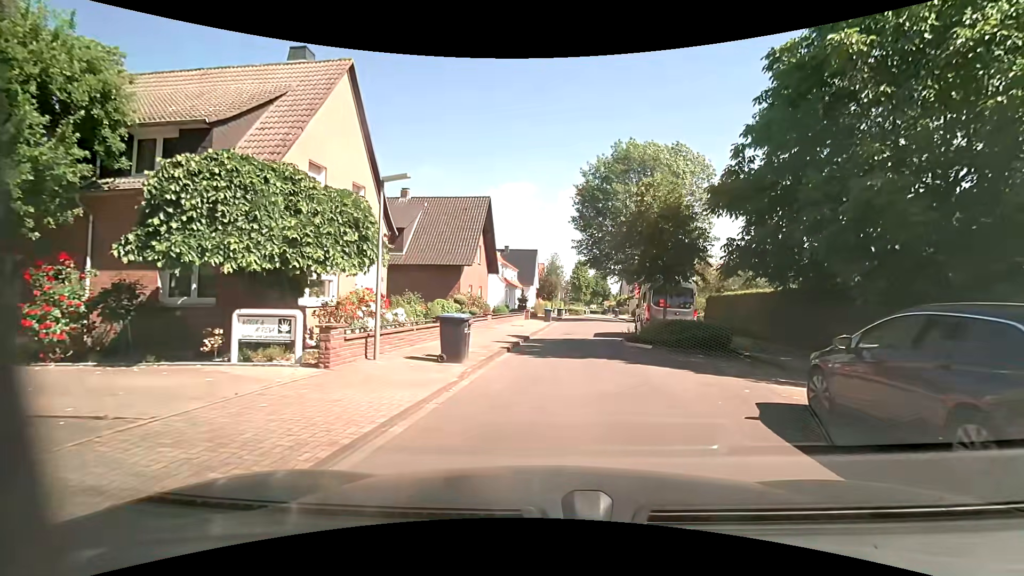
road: unclassified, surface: asphalt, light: Day
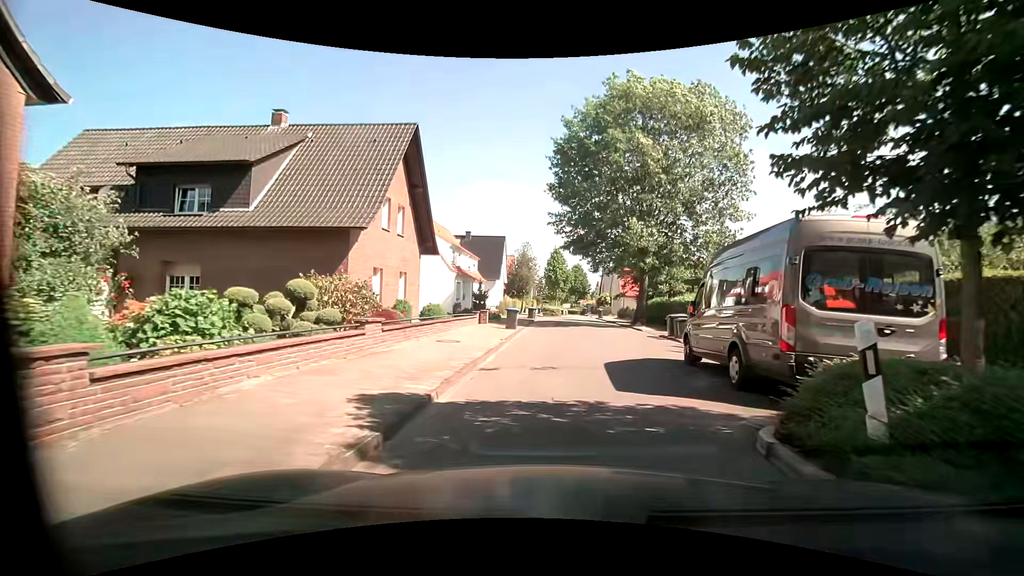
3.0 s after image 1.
(+0.6, +13.9) m; +4°
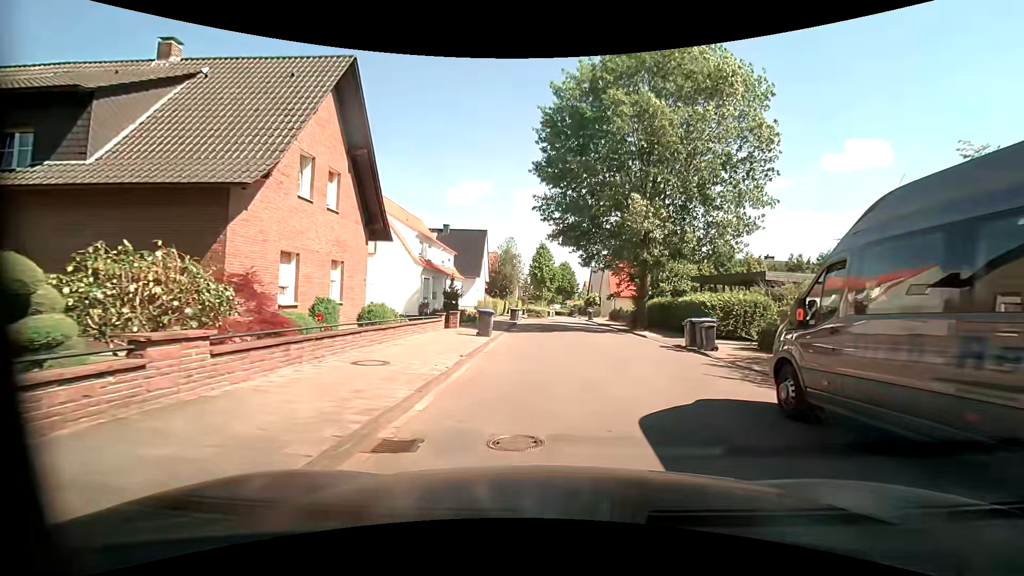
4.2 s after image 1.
(0.0, +5.8) m; +2°
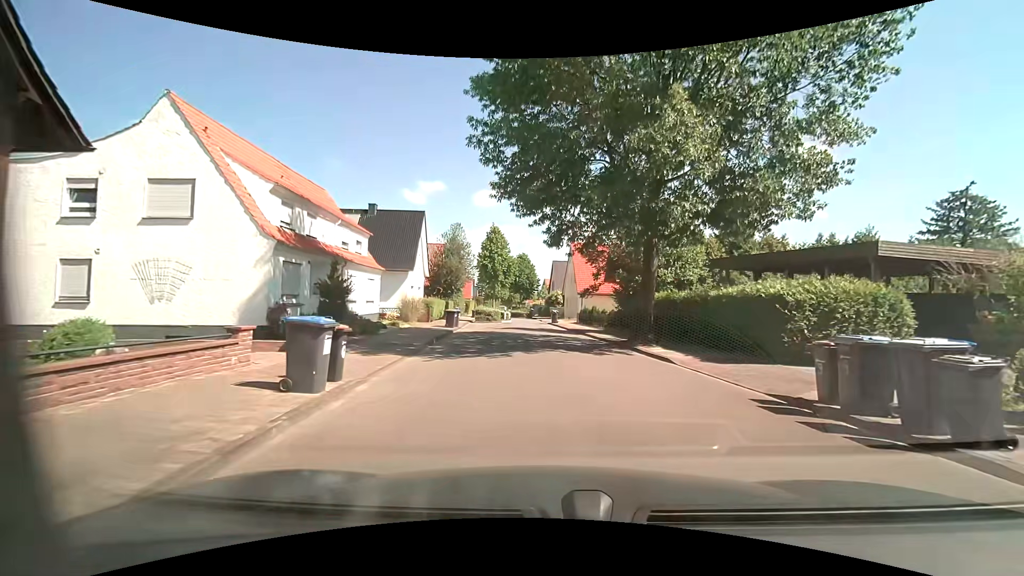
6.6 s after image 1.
(+0.3, +12.1) m; +4°
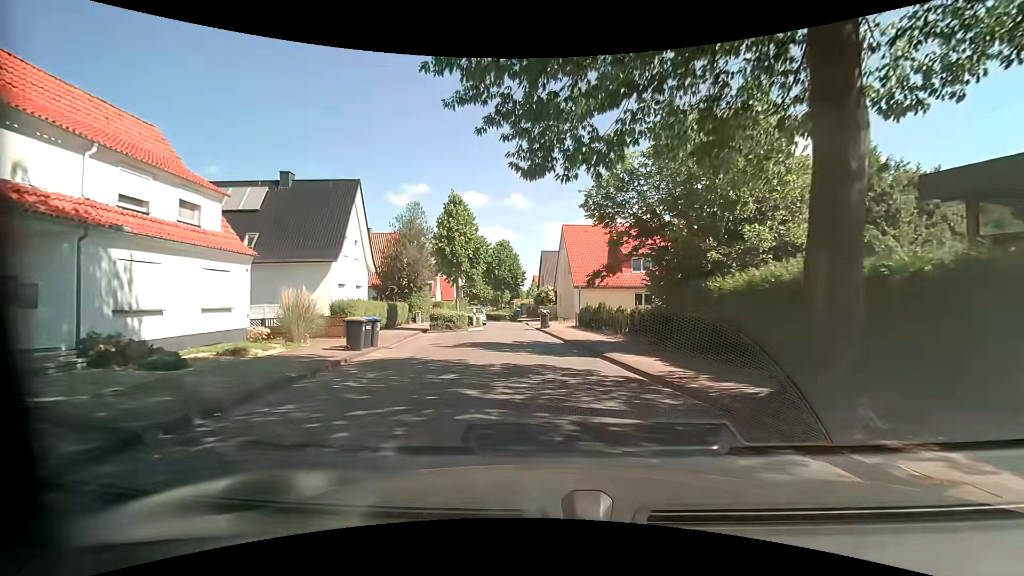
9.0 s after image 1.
(+0.5, +13.2) m; +3°
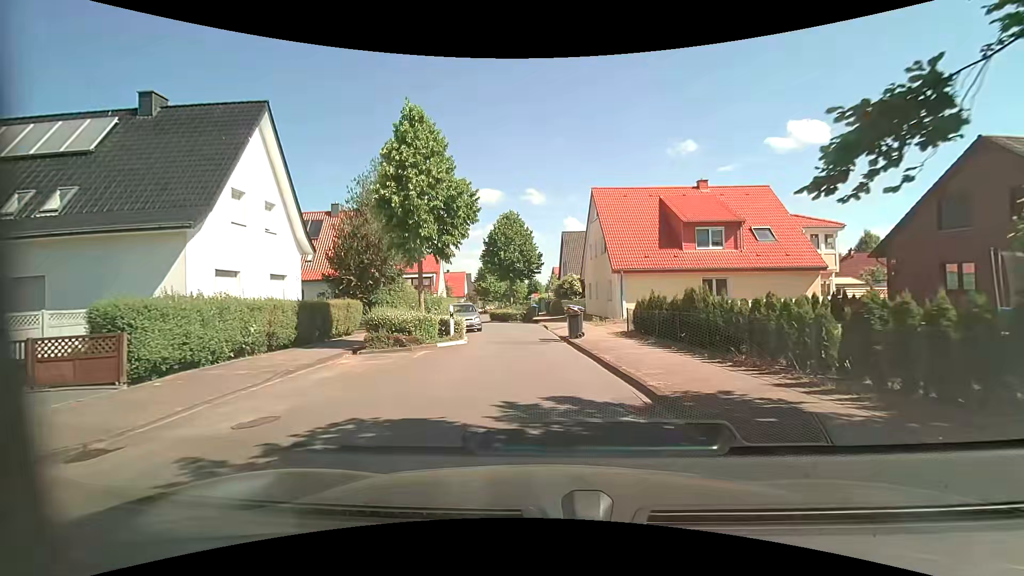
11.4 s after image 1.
(-0.6, +13.4) m; -3°
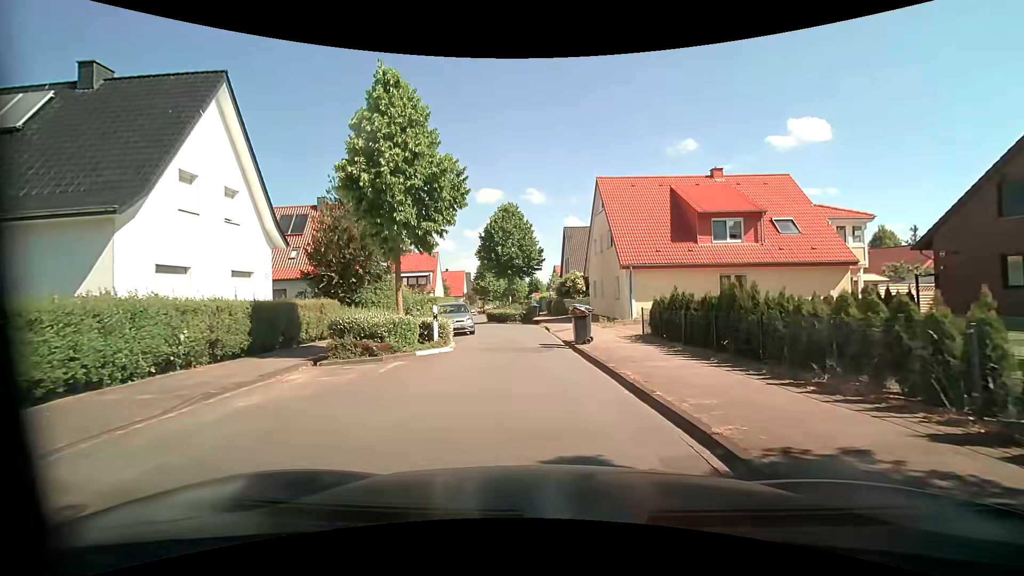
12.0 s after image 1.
(0.0, +2.8) m; -1°
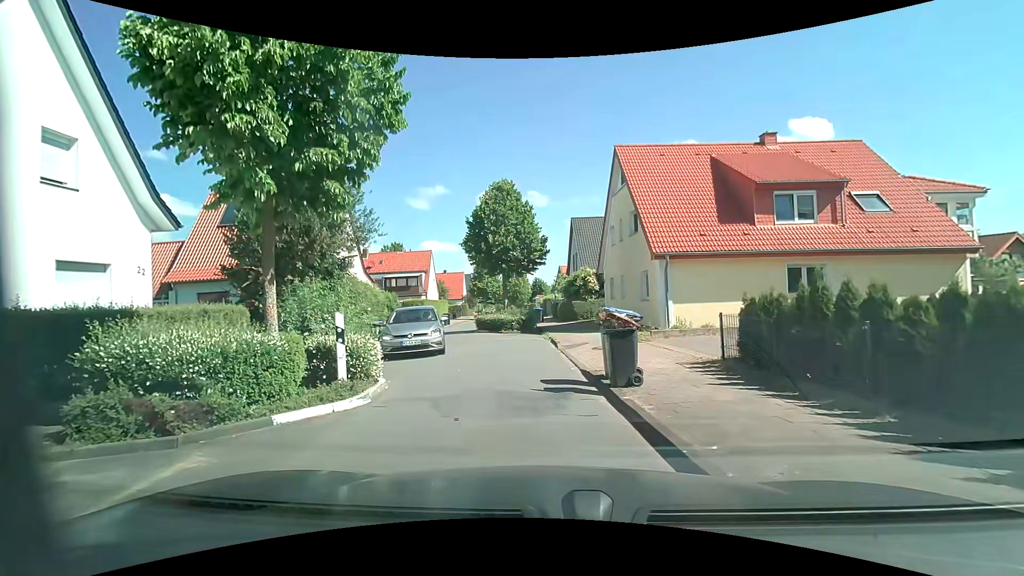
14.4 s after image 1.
(0.0, +7.0) m; 0°
(-1, +10) (-2, +20) (-5, +29) (-4, +39) (-3, +49) (-4, +59) (-4, +69) (-5, +79) (-6, +89) (-7, +99) m
